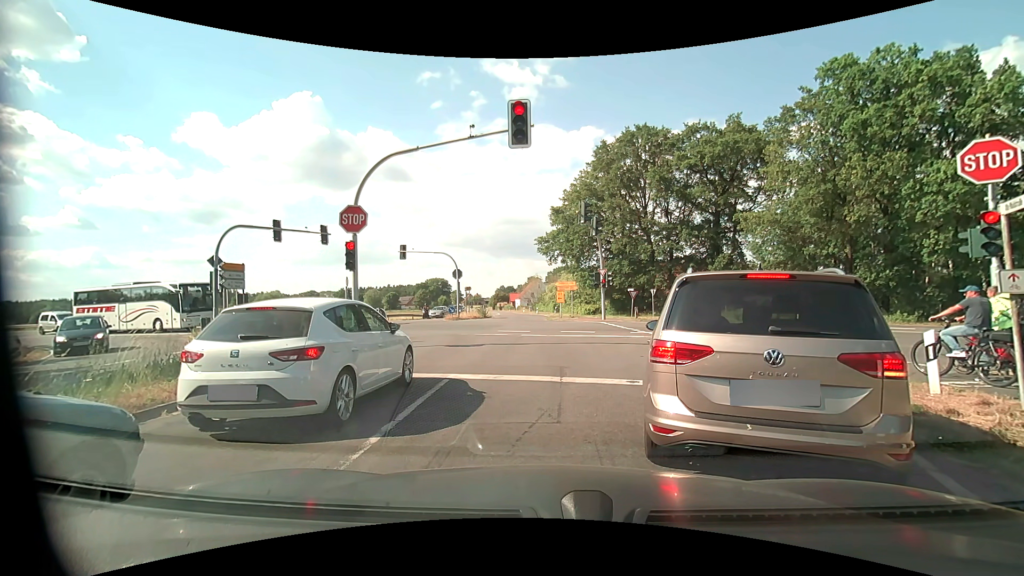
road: tertiary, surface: asphalt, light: Day
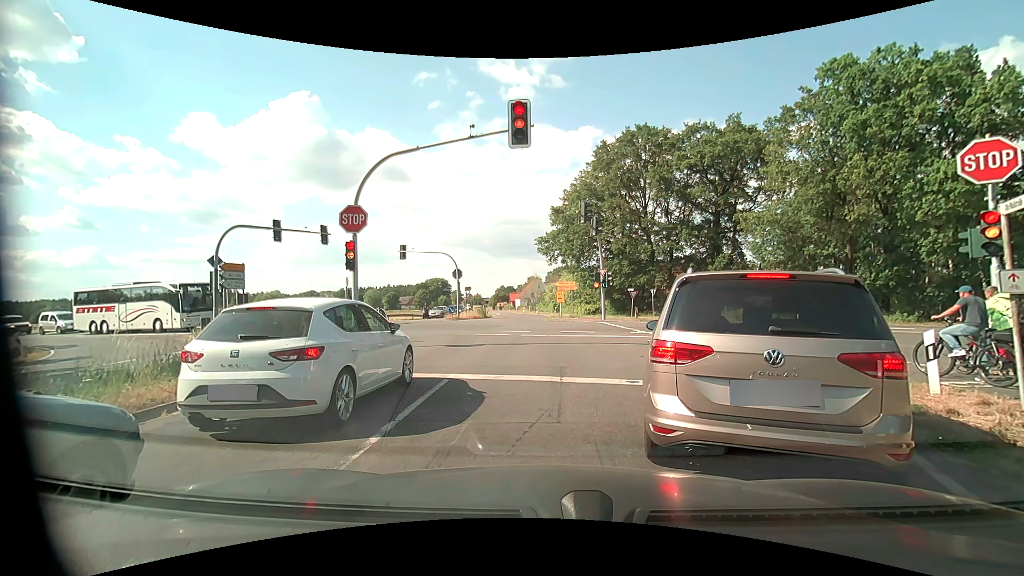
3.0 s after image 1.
(0.0, 0.0) m; 0°
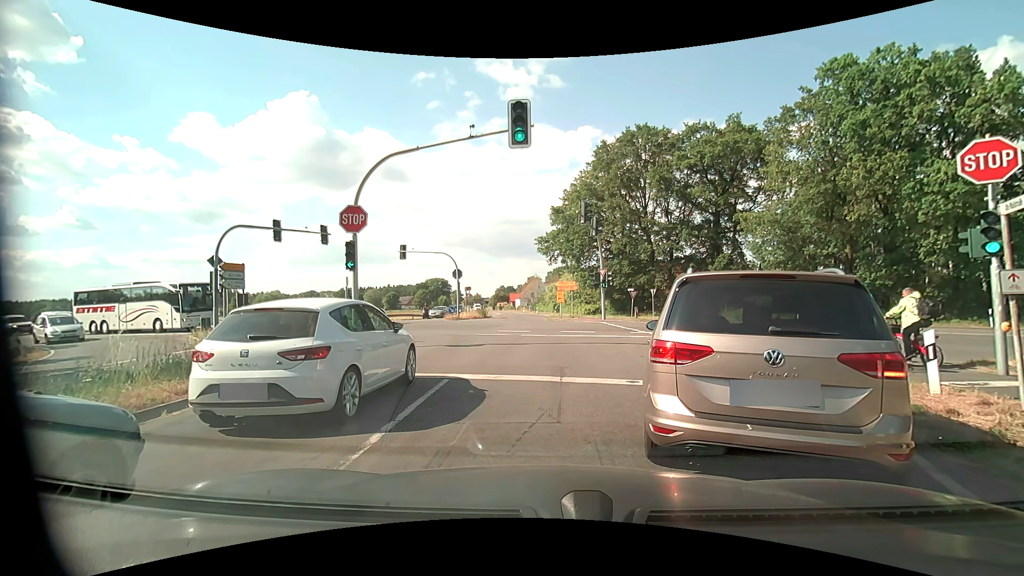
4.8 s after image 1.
(0.0, 0.0) m; 0°
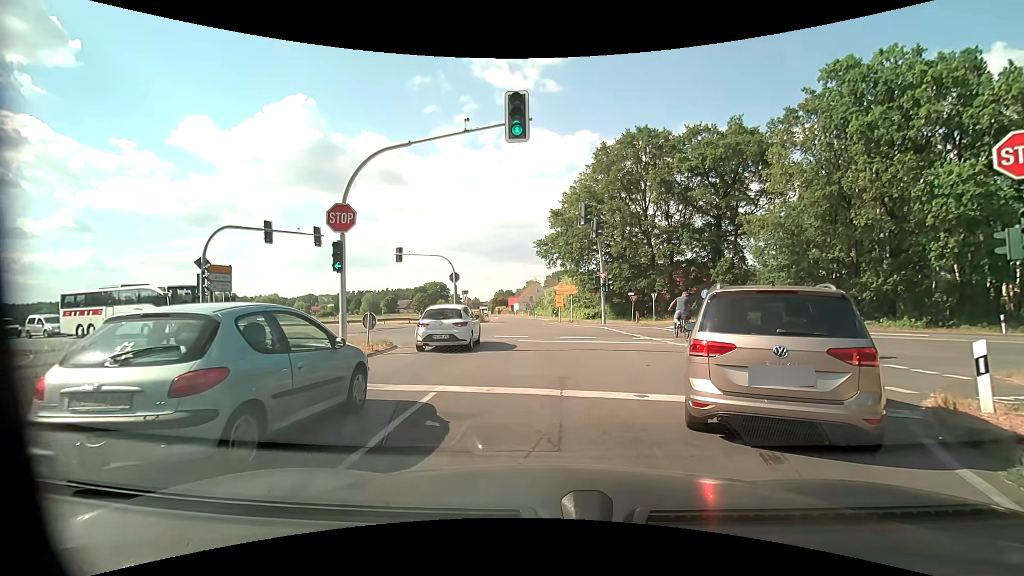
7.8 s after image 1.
(0.0, +1.0) m; -1°
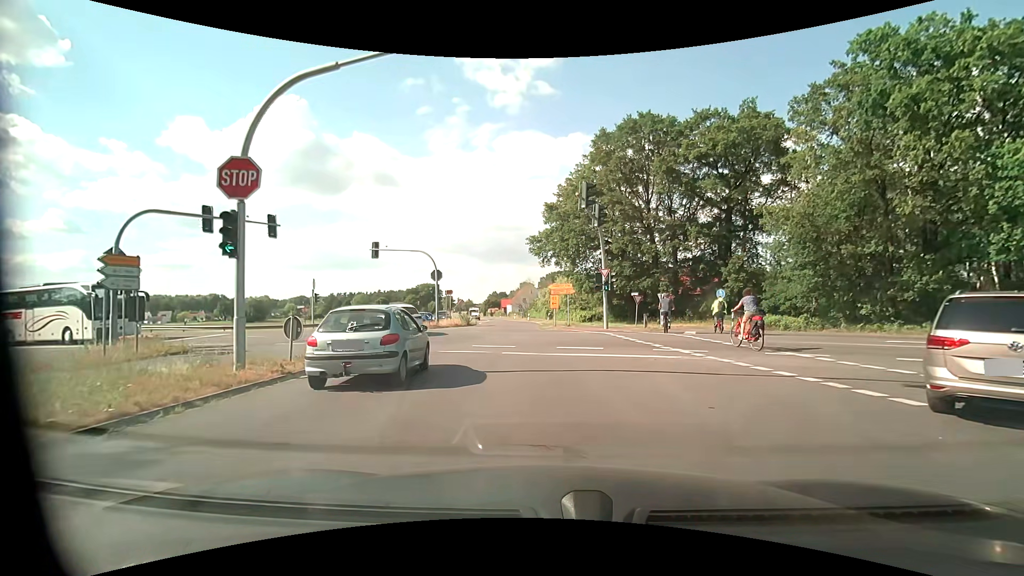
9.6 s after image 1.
(+0.1, +5.2) m; +2°
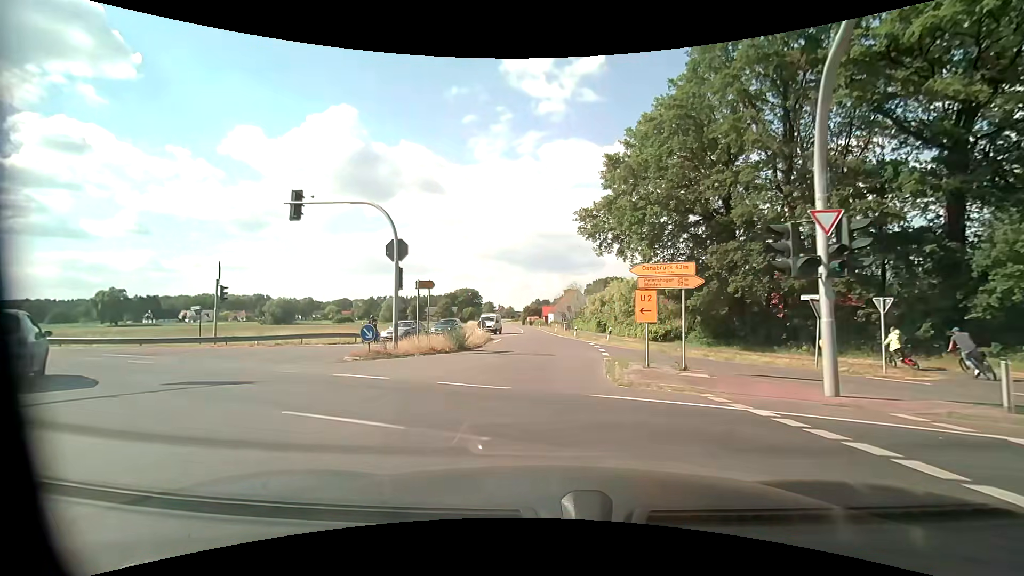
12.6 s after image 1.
(-1.0, +20.5) m; -5°
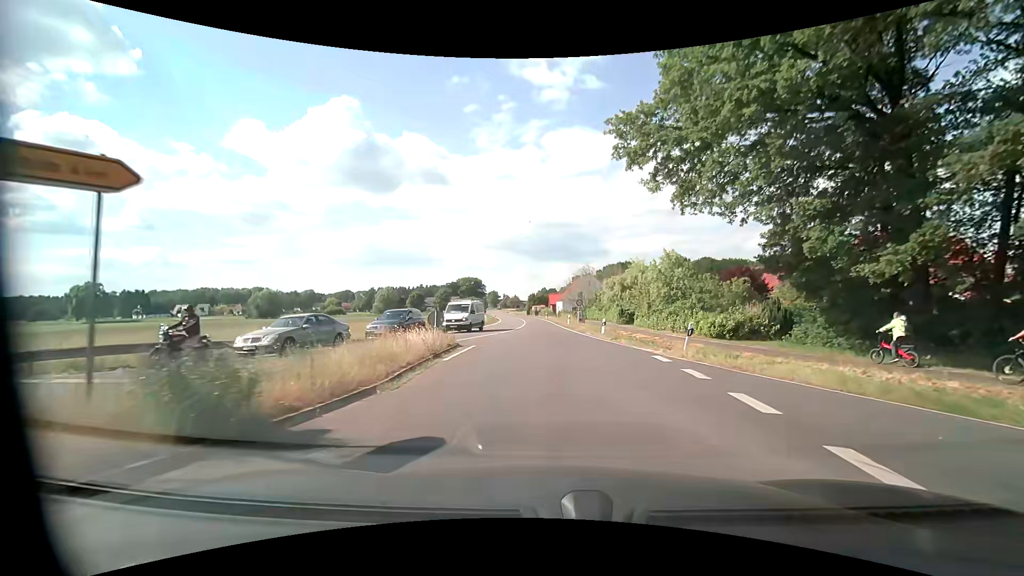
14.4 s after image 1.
(-0.4, +16.7) m; -1°
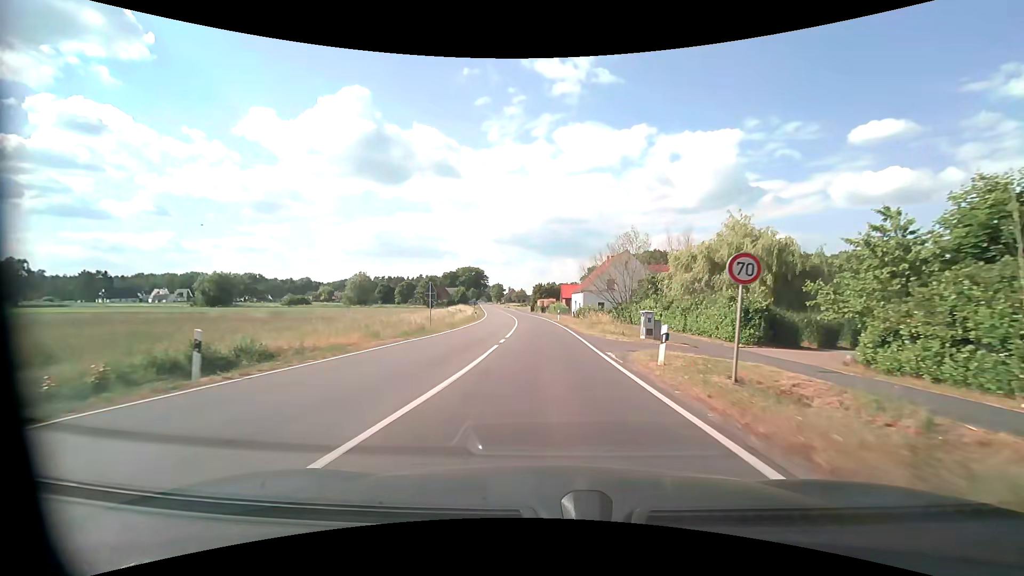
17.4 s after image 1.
(-0.7, +37.2) m; -2°
(0, +10) (0, +20) (0, +30) (0, +40) (-1, +50) (-2, +60) (-2, +70) (-3, +80) (-5, +90) (-6, +100) m
